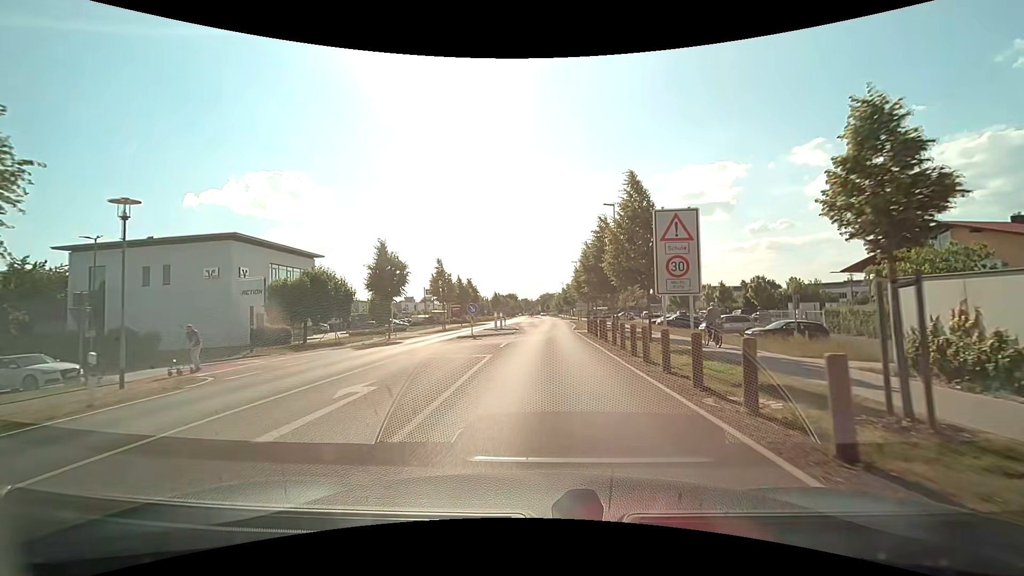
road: tertiary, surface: asphalt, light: Day
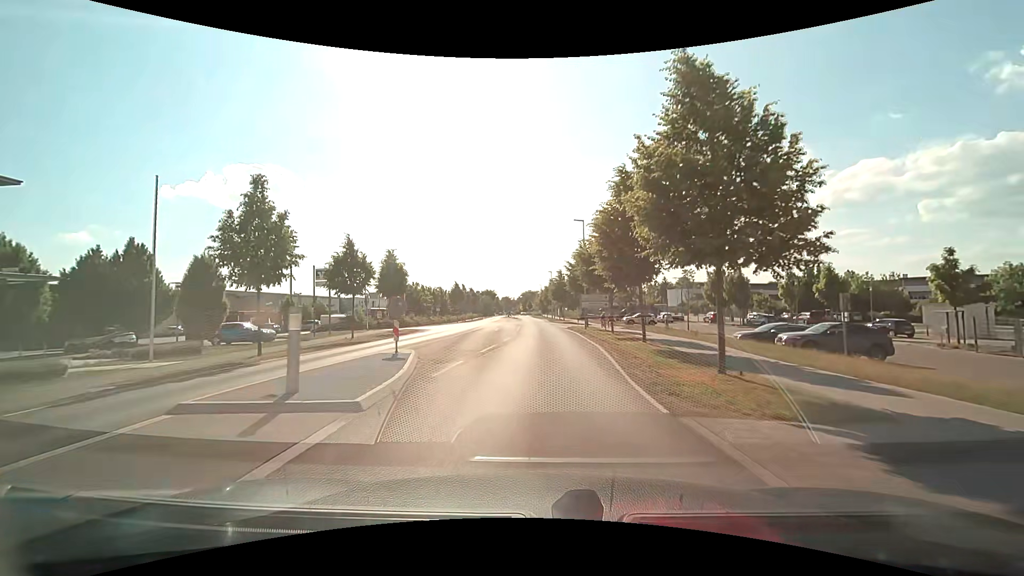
(+0.5, +31.2) m; +2°
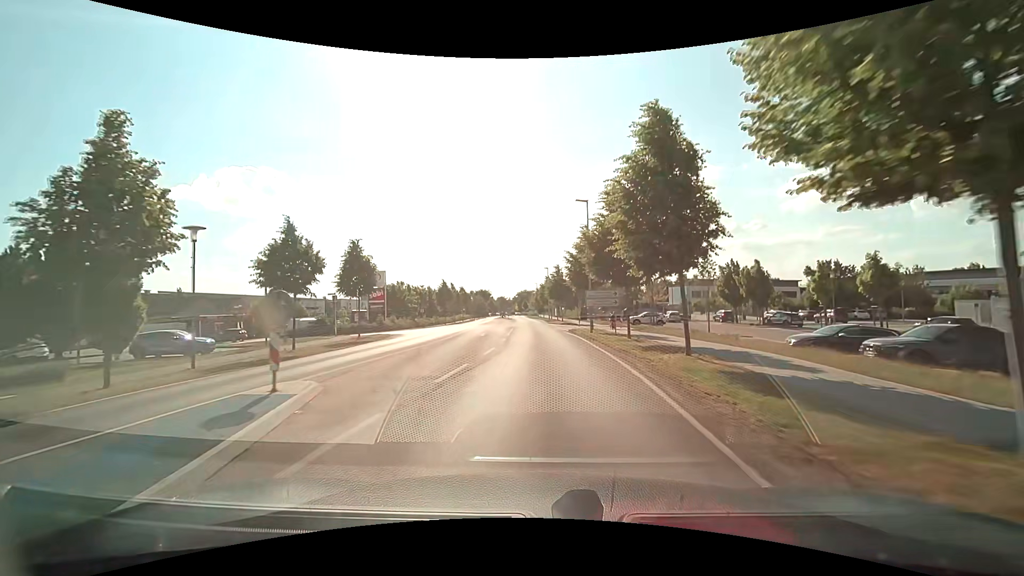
(0.0, +6.6) m; +1°
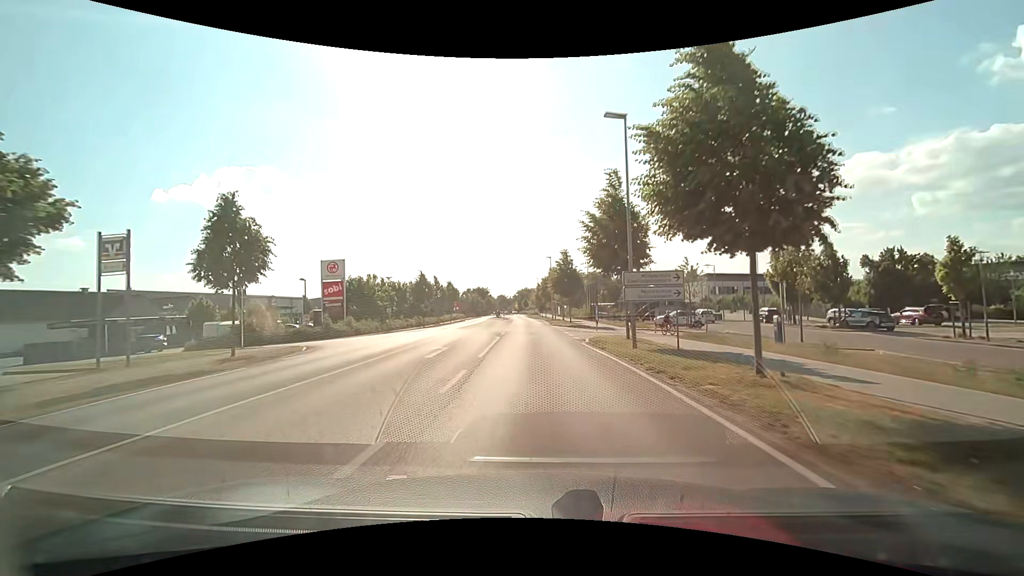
(0.0, +13.4) m; 0°
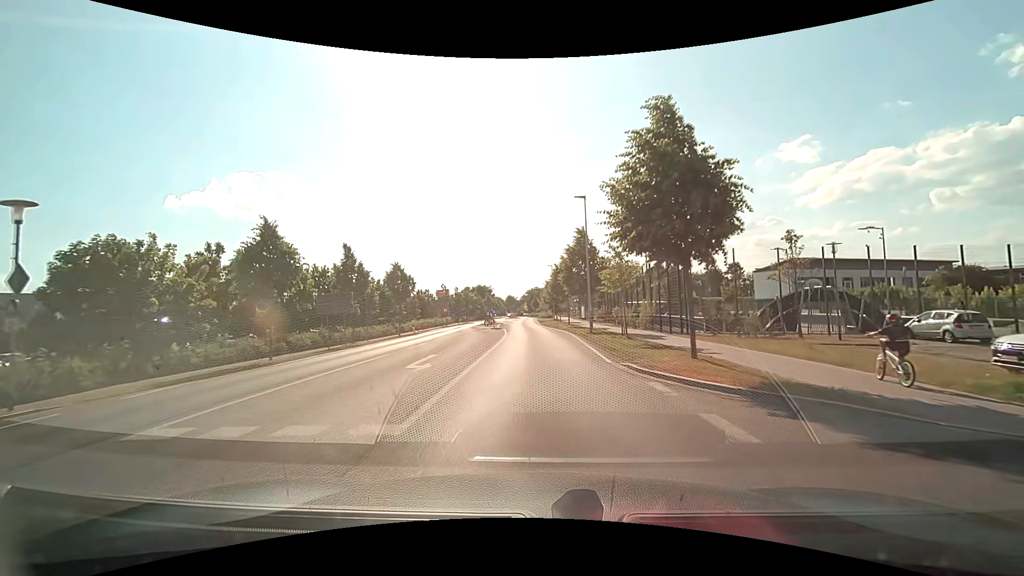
(-0.5, +33.7) m; -1°
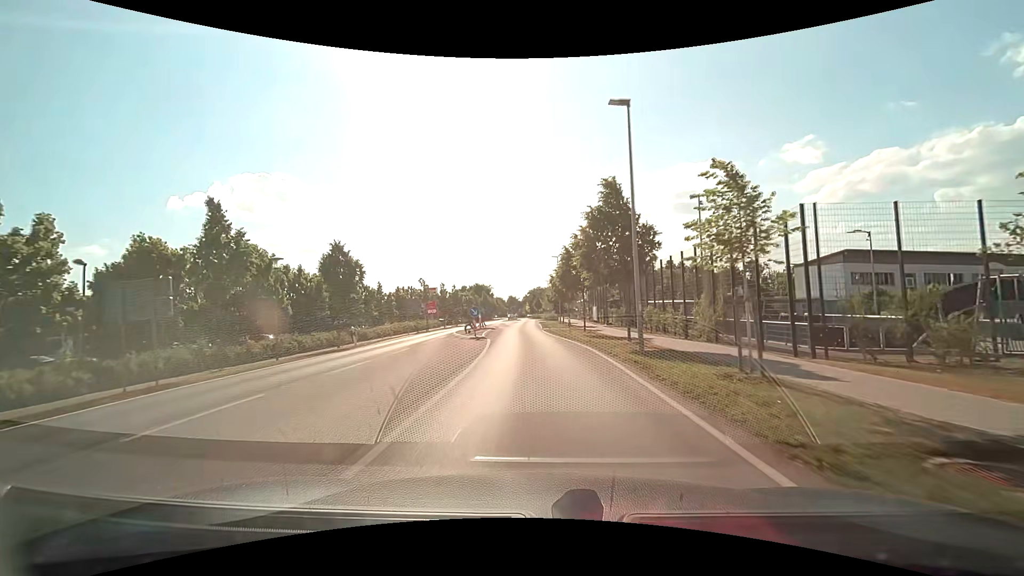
(0.0, +13.3) m; -1°
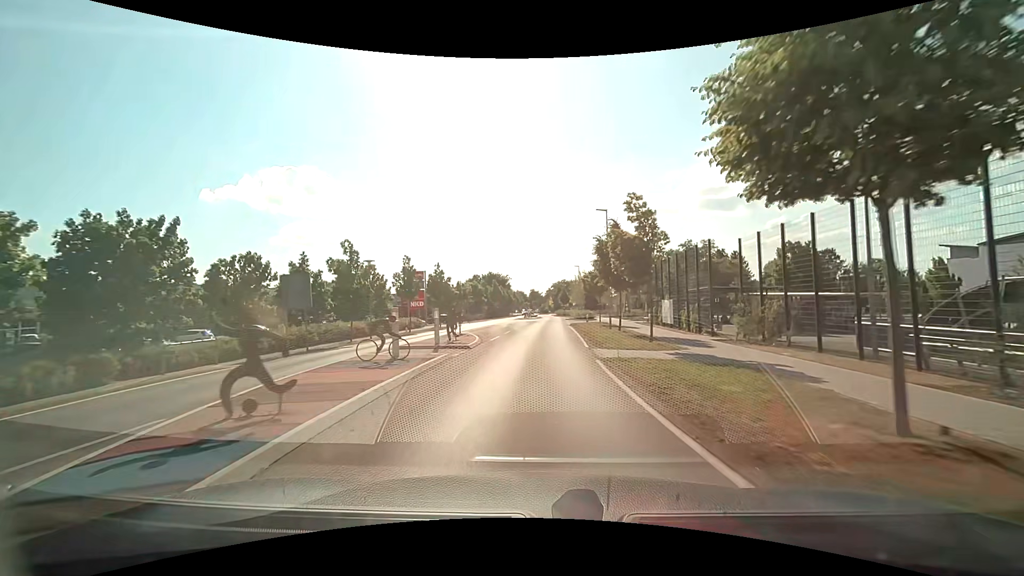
(-0.4, +26.4) m; -2°
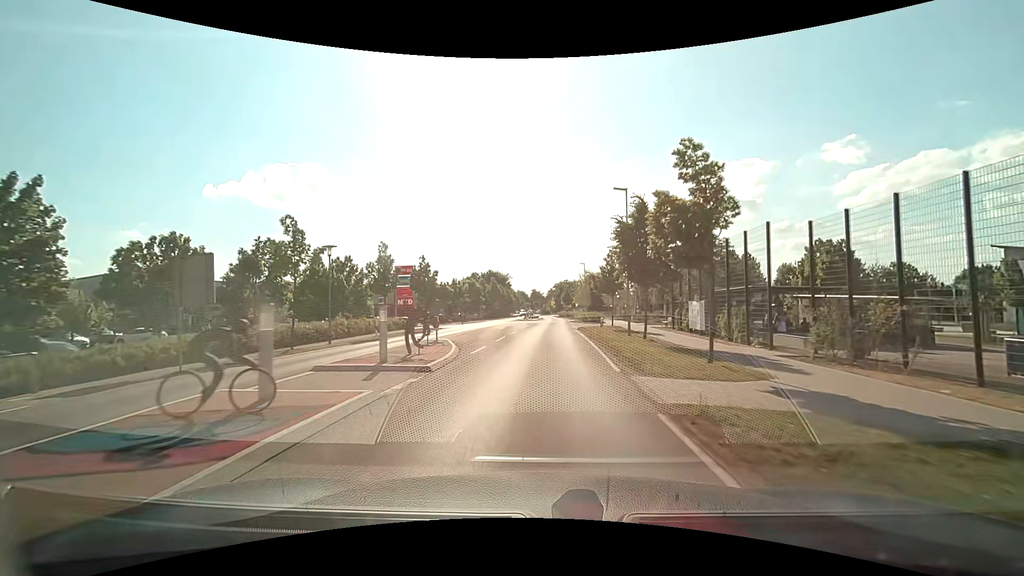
(-0.1, +6.5) m; -1°
(0, +10) (0, +20) (0, +30) (+1, +40) (+1, +50) (+2, +60) (+3, +70) (+3, +80) (+2, +90) (+1, +100) m
